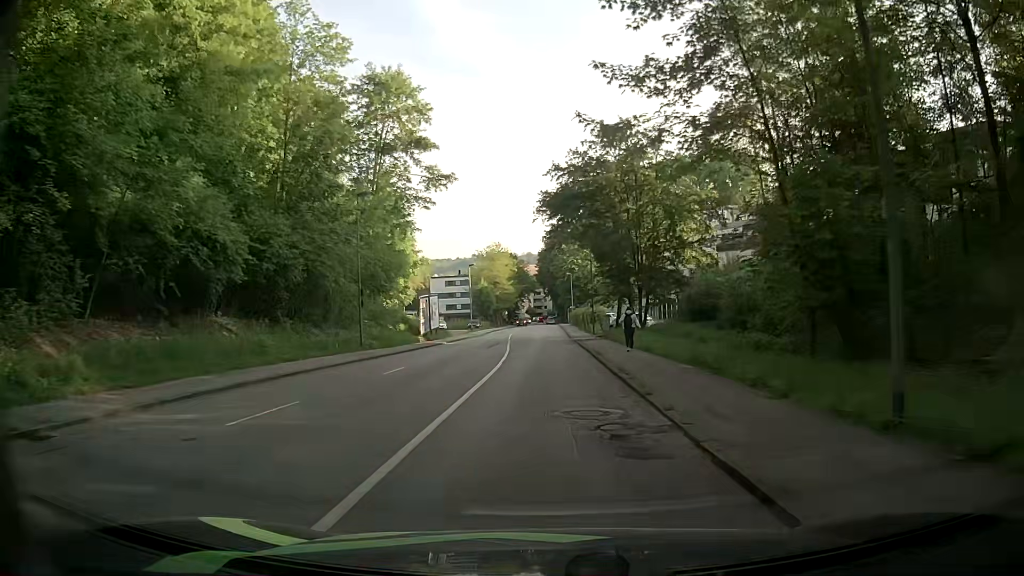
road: tertiary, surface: asphalt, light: Day
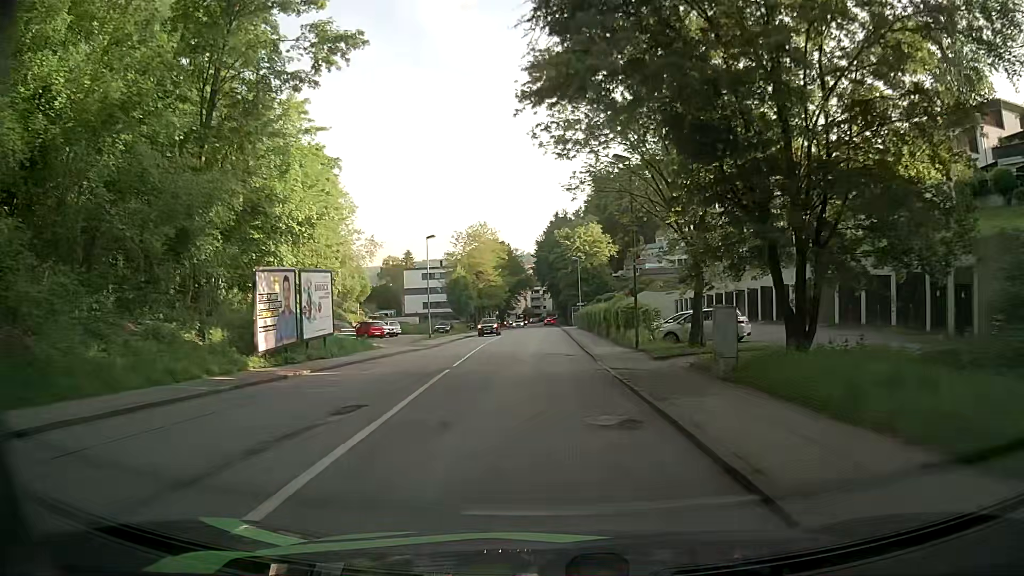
(-0.4, +28.3) m; -1°
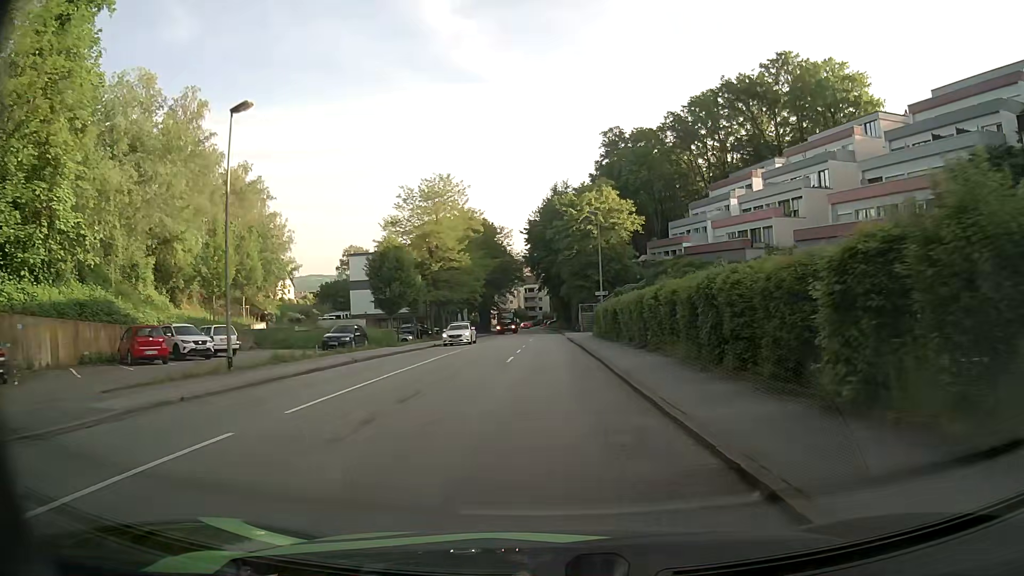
(+0.2, +34.4) m; 0°
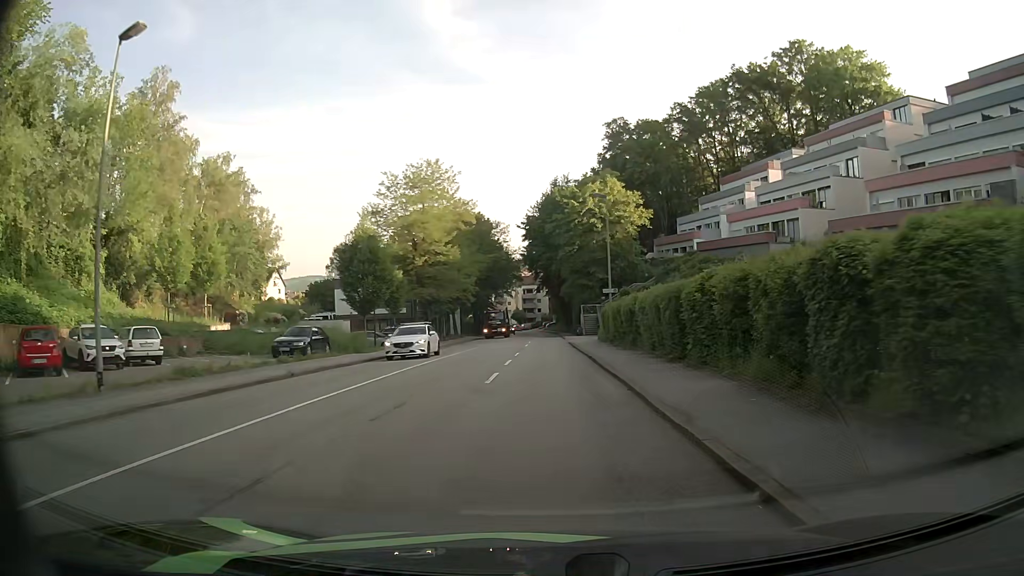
(0.0, +6.7) m; +1°
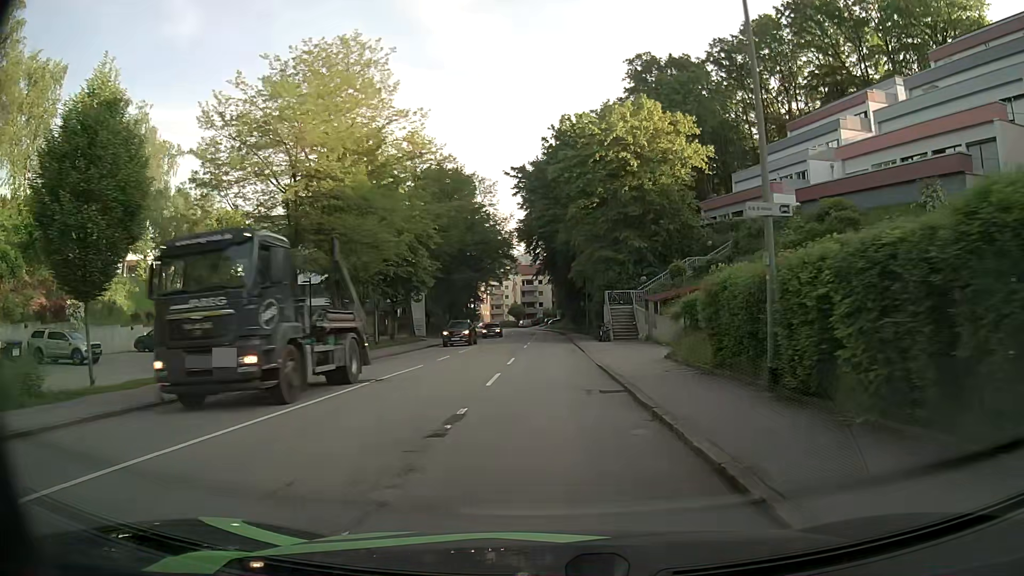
(0.0, +26.5) m; 0°
(0, +10) (0, +20) (-1, +30) (-2, +40) (-2, +50) (-2, +60) (-2, +70) (-3, +80) (-3, +90) (-4, +100) m
